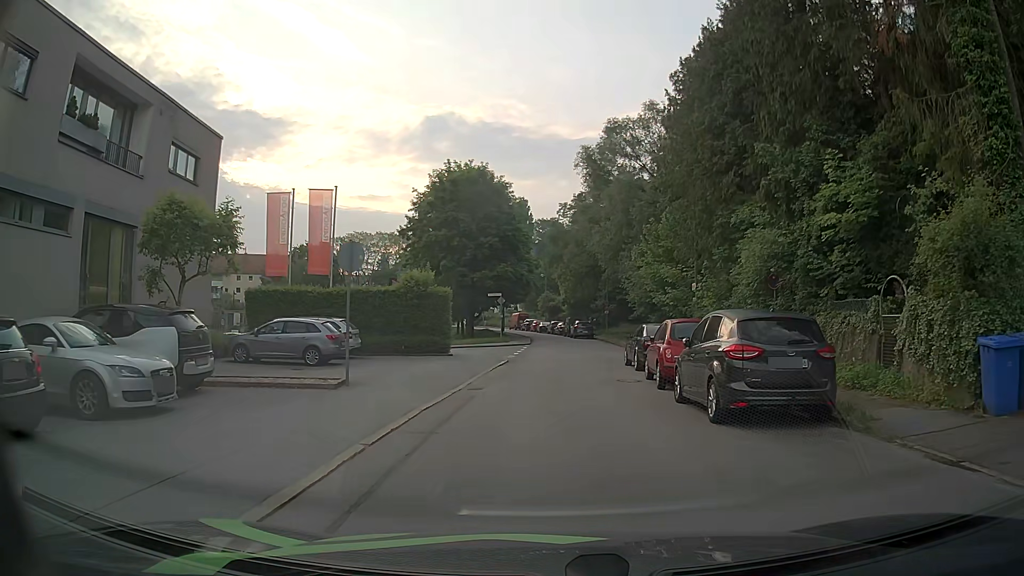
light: Day
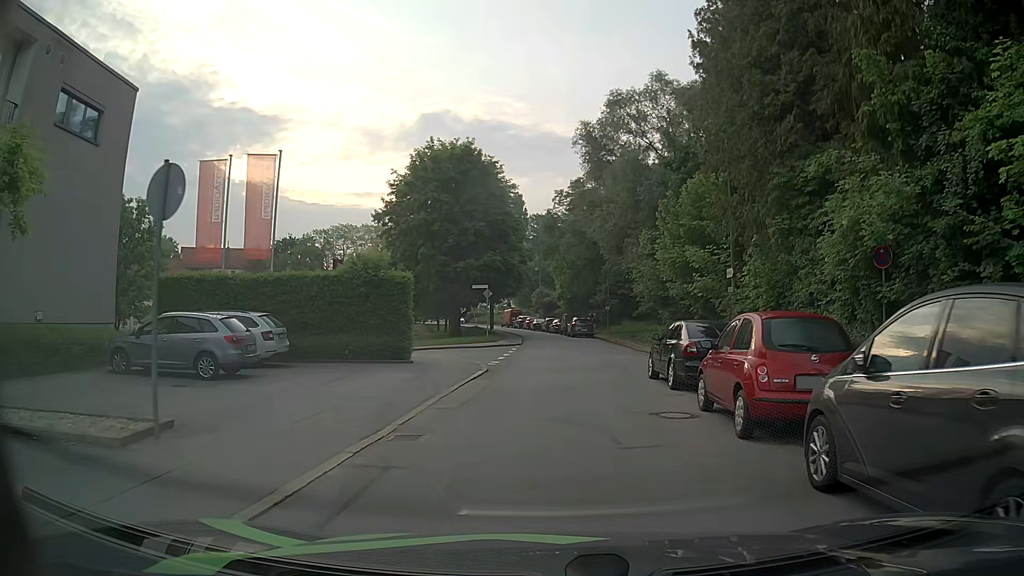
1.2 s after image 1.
(0.0, +6.6) m; 0°
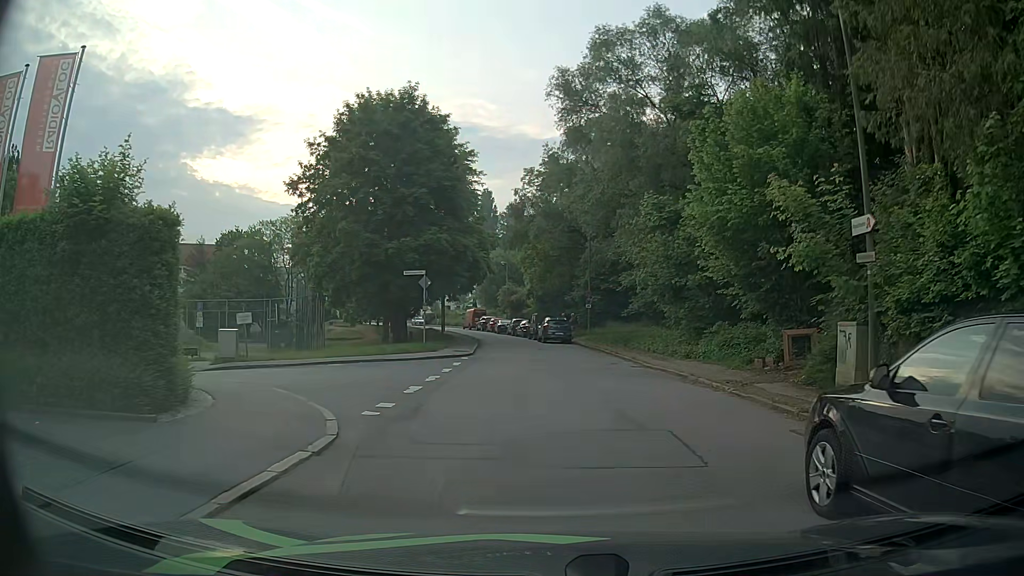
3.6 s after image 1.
(+0.2, +11.9) m; +2°
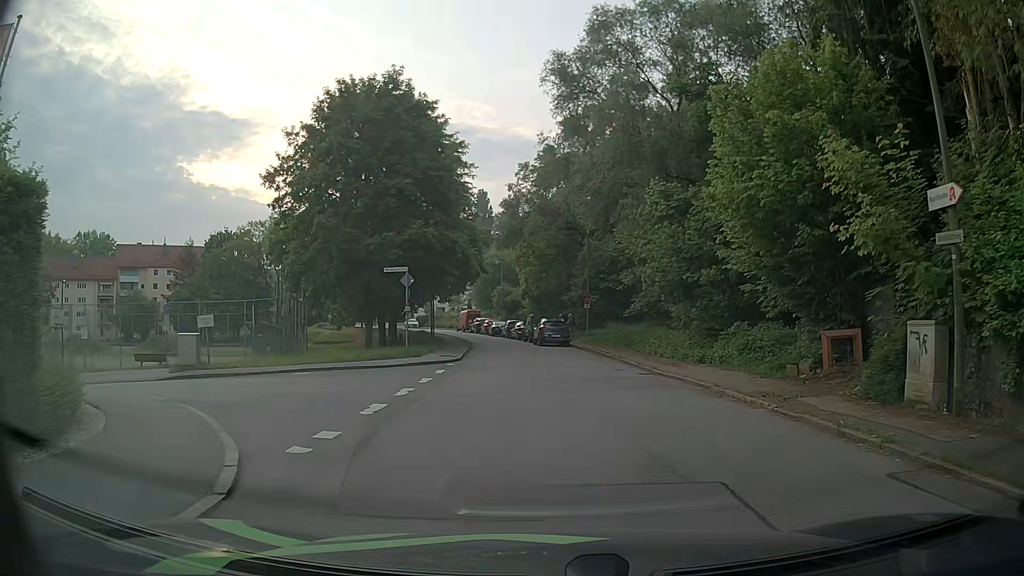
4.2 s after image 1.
(0.0, +2.8) m; 0°
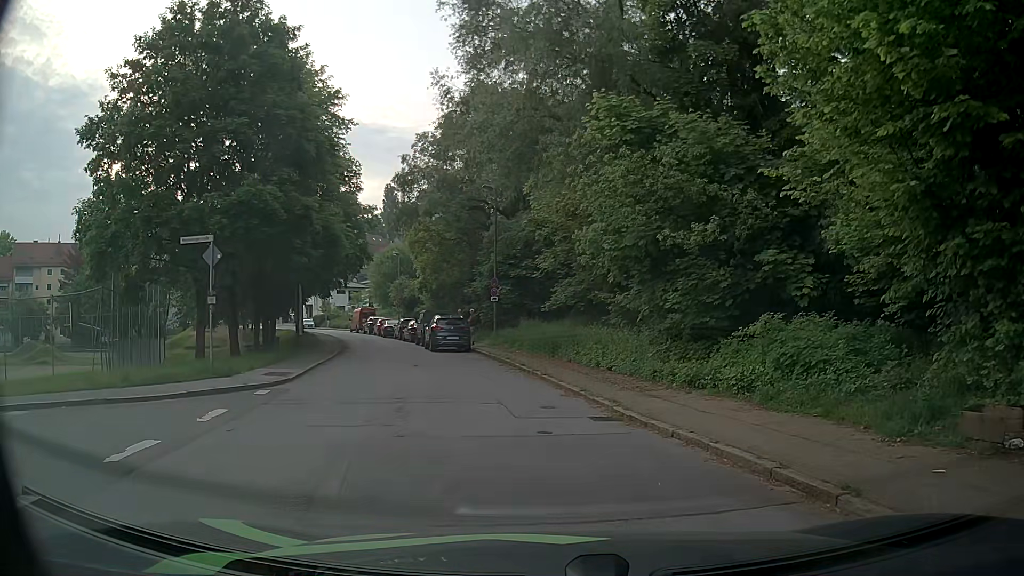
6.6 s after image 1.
(+0.5, +9.6) m; +9°
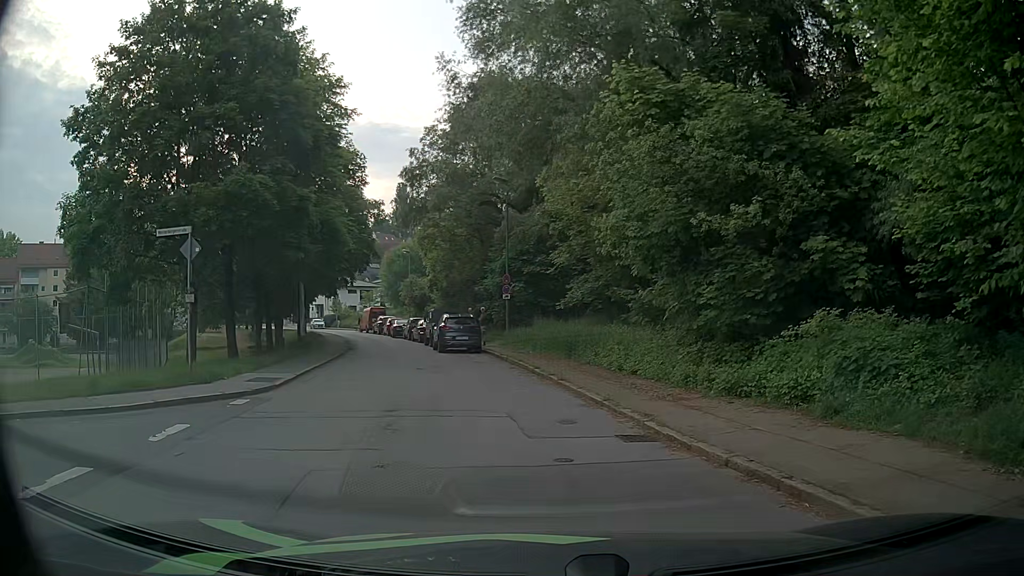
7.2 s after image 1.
(0.0, +1.7) m; -3°
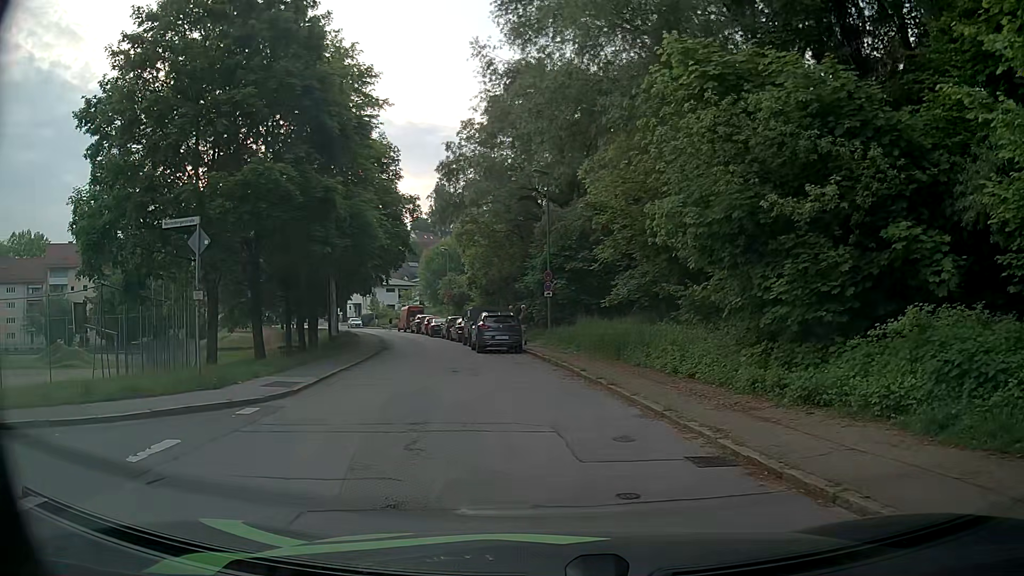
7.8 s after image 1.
(0.0, +1.4) m; -3°
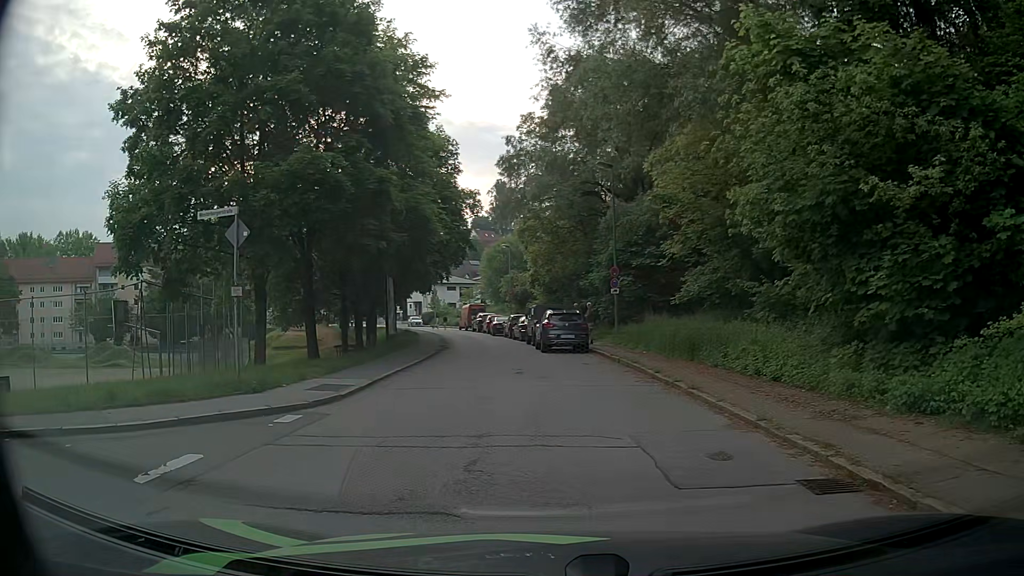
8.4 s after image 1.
(0.0, +1.1) m; -5°
